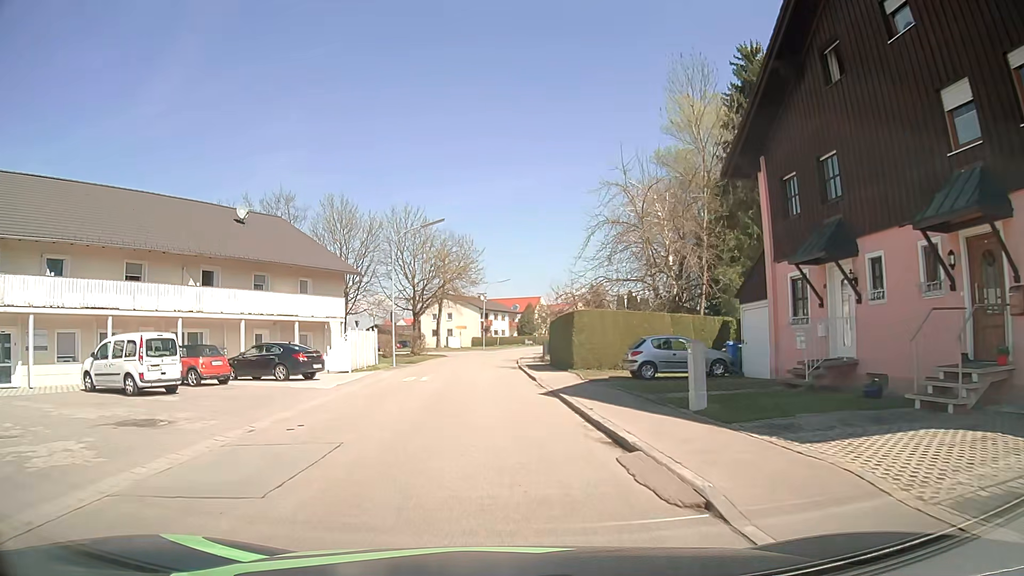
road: residential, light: Day
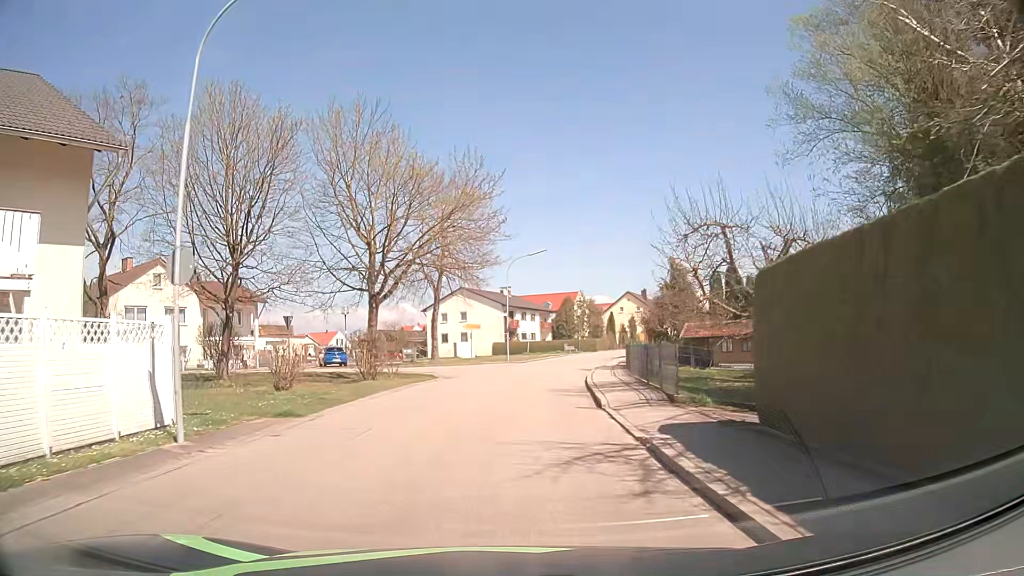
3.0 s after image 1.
(-0.5, +26.8) m; -2°
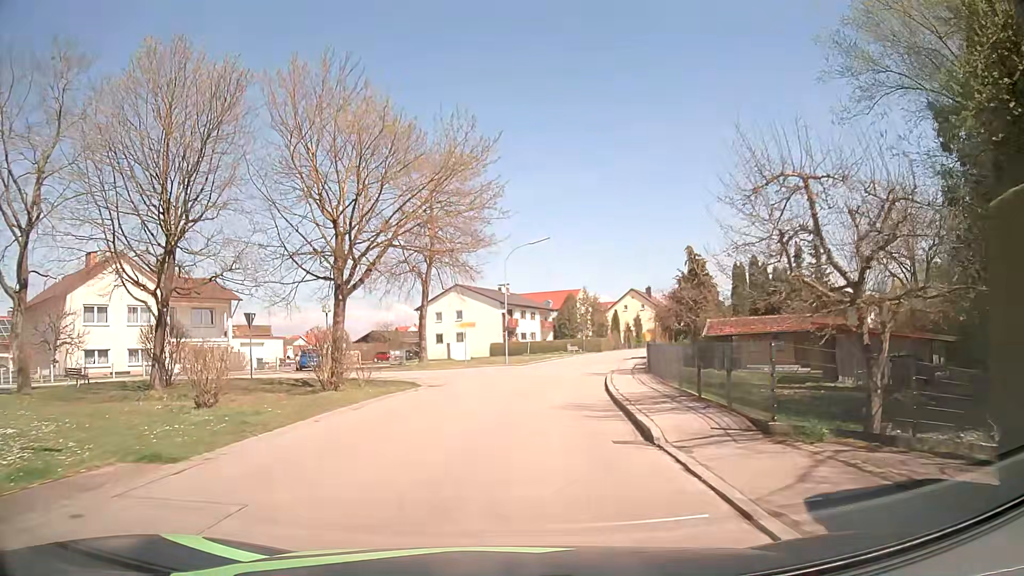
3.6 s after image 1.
(0.0, +5.5) m; 0°
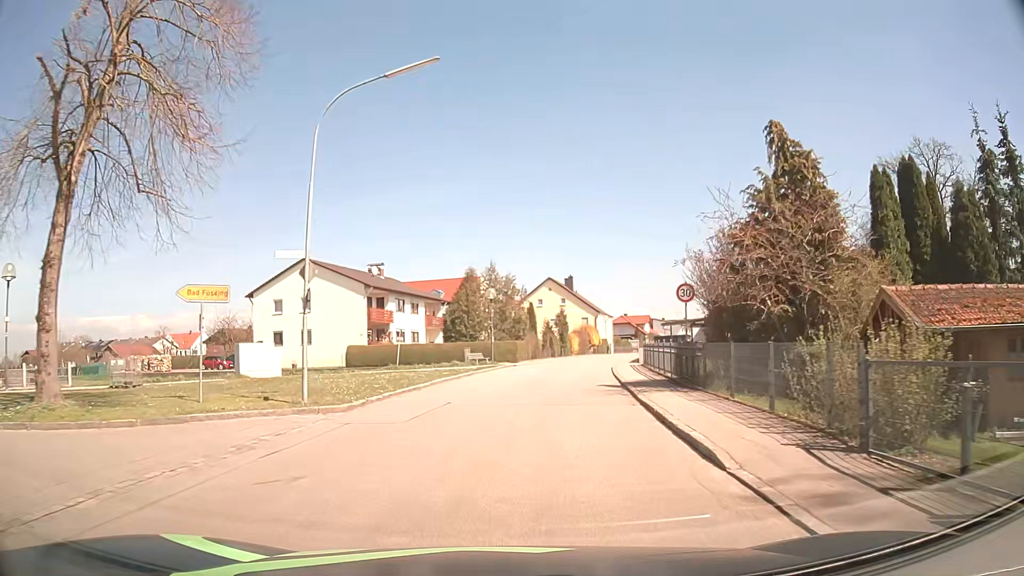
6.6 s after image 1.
(+1.8, +27.3) m; +10°
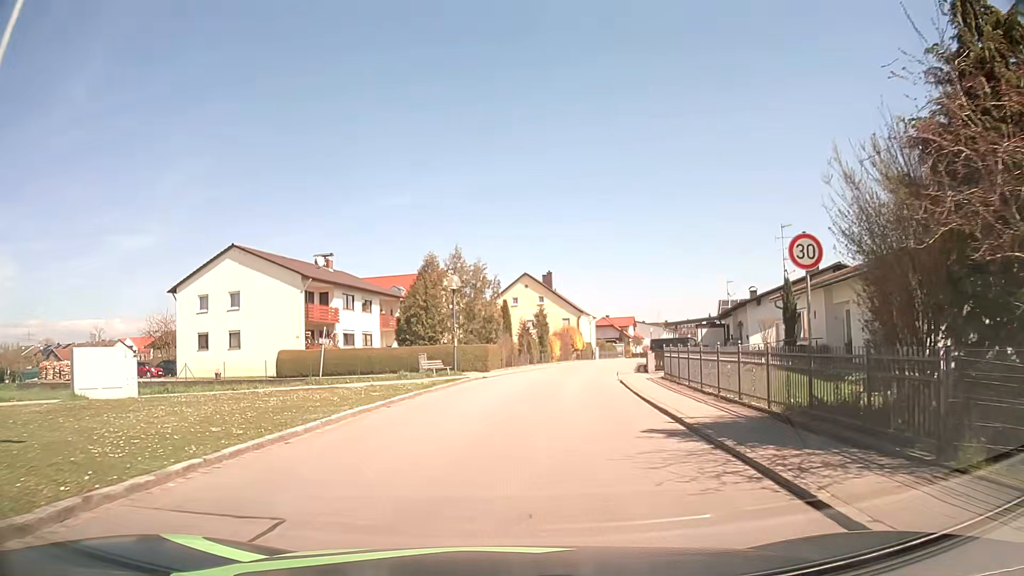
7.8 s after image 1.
(+0.1, +10.1) m; +1°
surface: asphalt
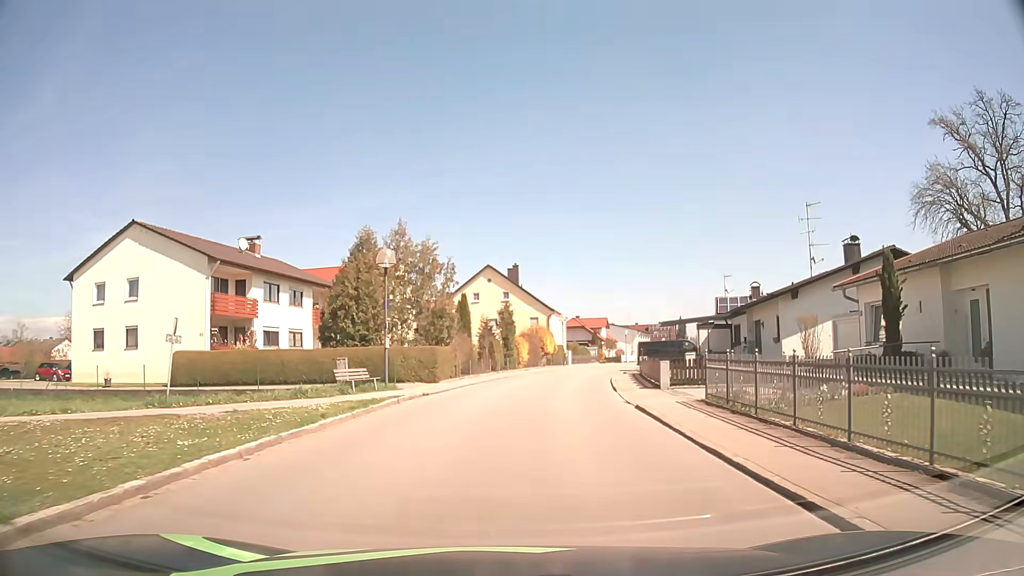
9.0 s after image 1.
(+0.3, +9.6) m; +3°
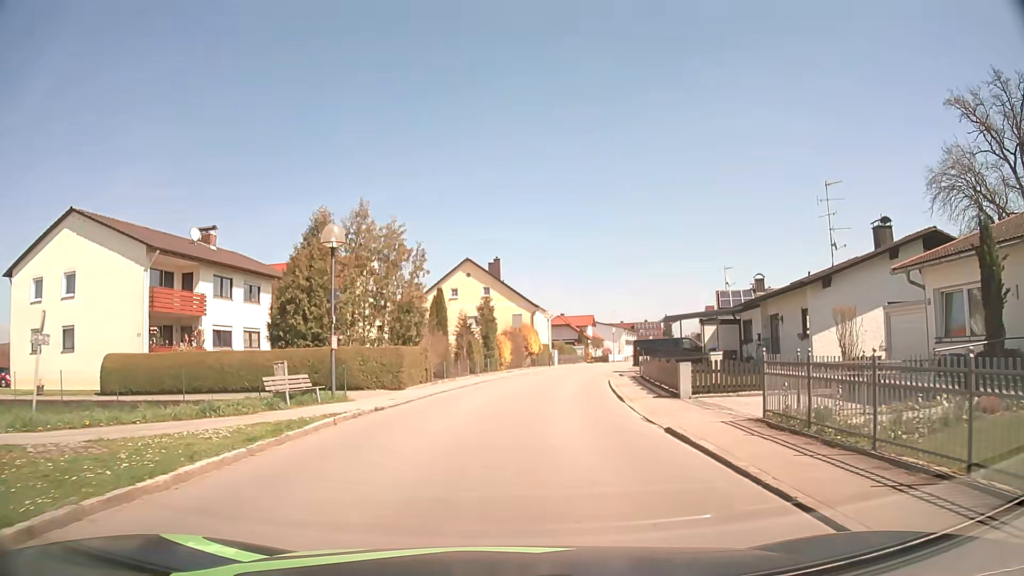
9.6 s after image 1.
(+0.1, +4.9) m; +2°
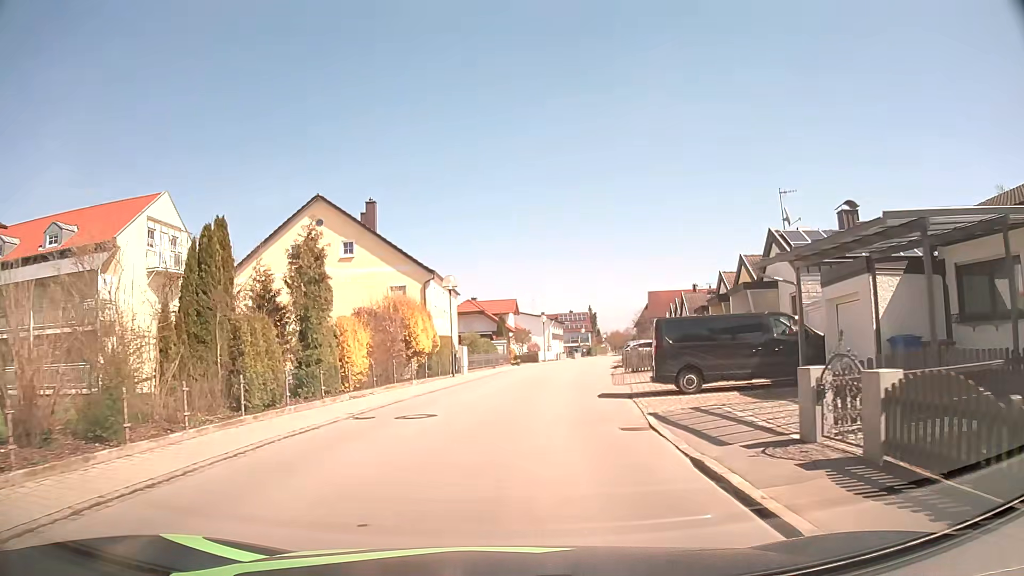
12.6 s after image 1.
(+1.6, +25.1) m; +7°
(0, +10) (+1, +20) (+2, +30) (+4, +40) (+5, +50) (+7, +60) (+9, +69) (+11, +79) (+13, +89) (+15, +99) m
